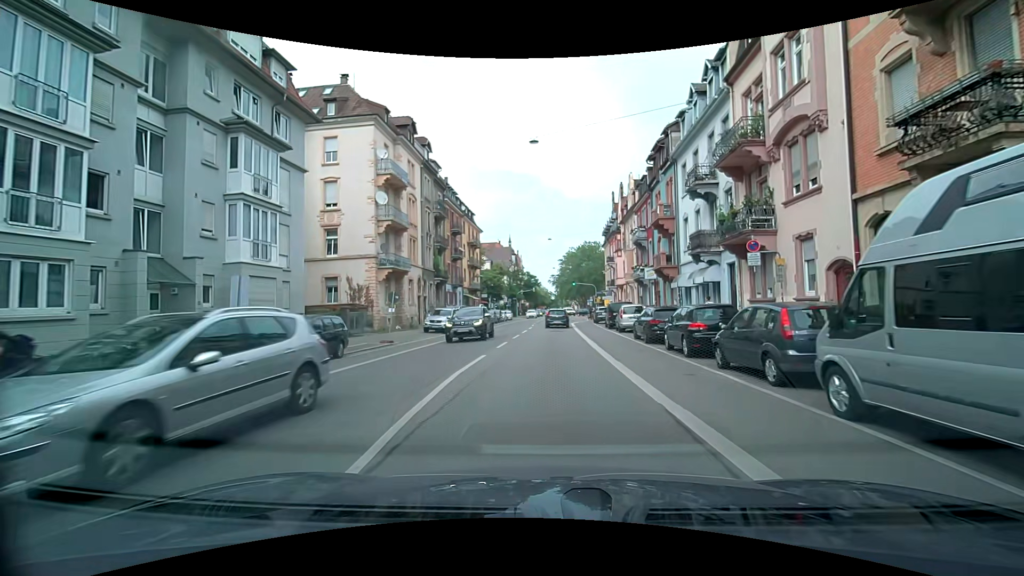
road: secondary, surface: asphalt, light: Day
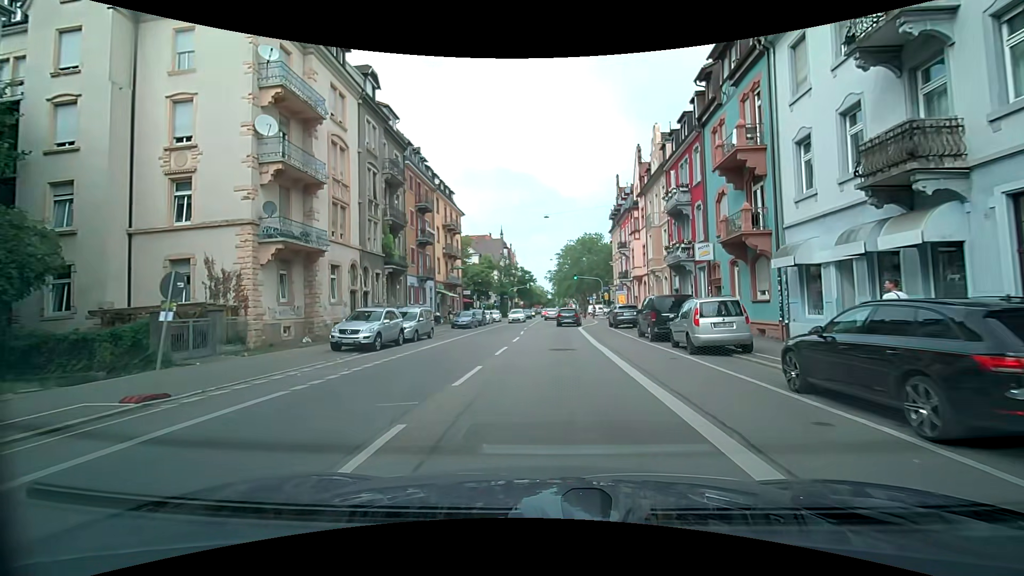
(+0.2, +14.8) m; 0°
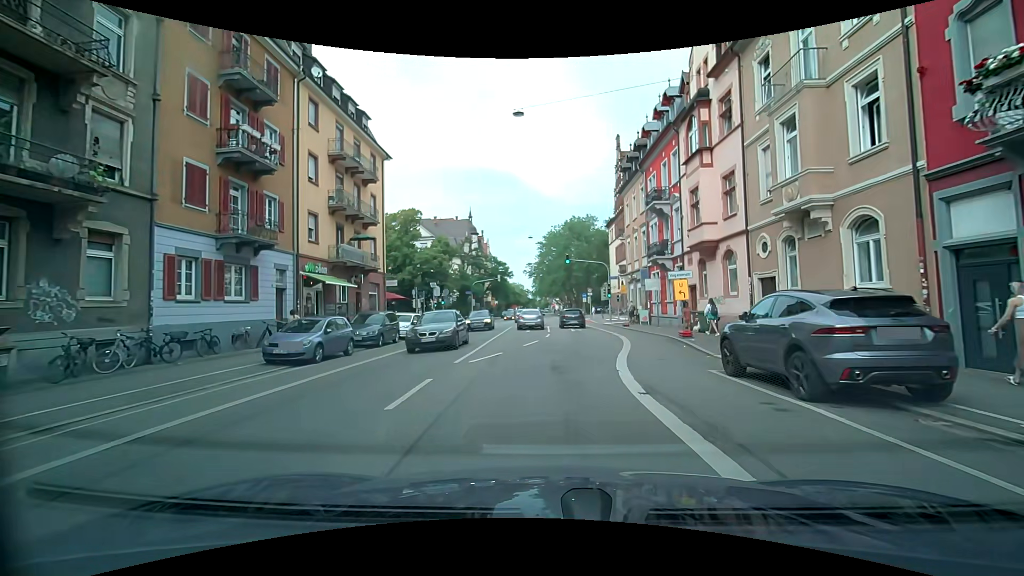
(+0.7, +26.0) m; +3°
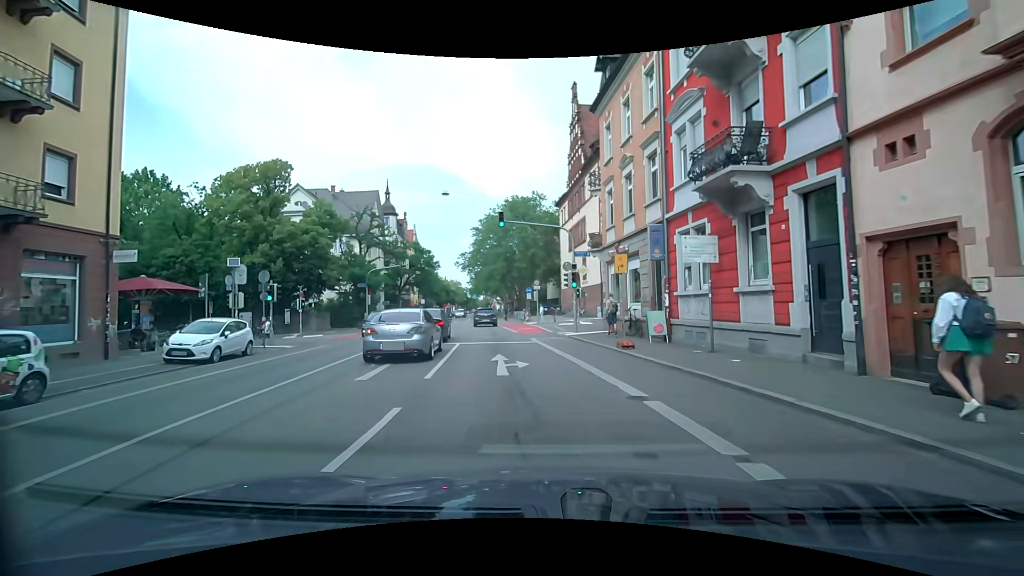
(+0.9, +20.6) m; +6°
(0, +10) (-1, +20) (-2, +30) (-4, +40) (-5, +50) (-7, +60) (-8, +69) (-9, +79) (-11, +89) (-12, +99) m
